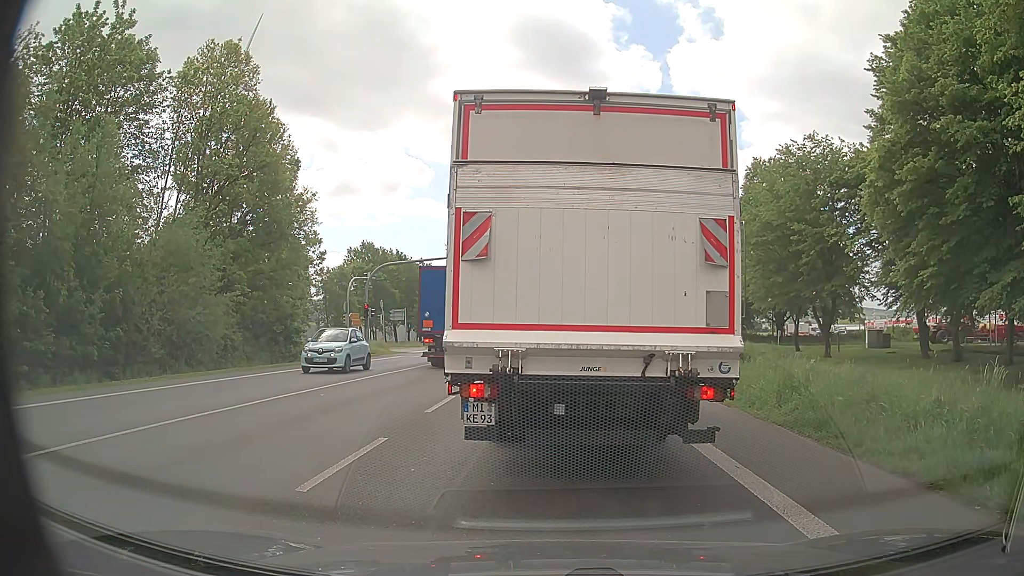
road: primary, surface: asphalt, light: Day
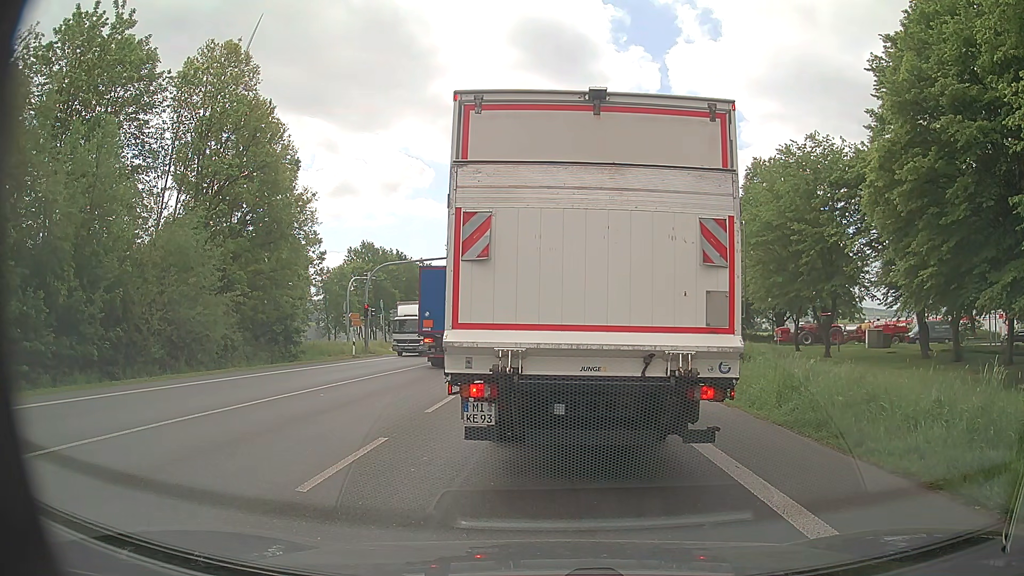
(0.0, 0.0) m; 0°
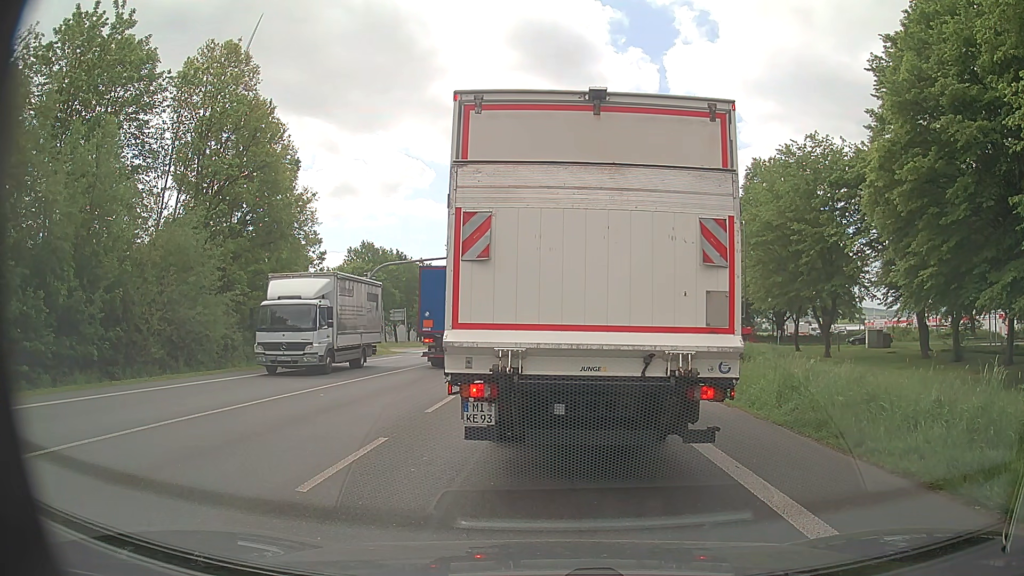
(0.0, 0.0) m; 0°
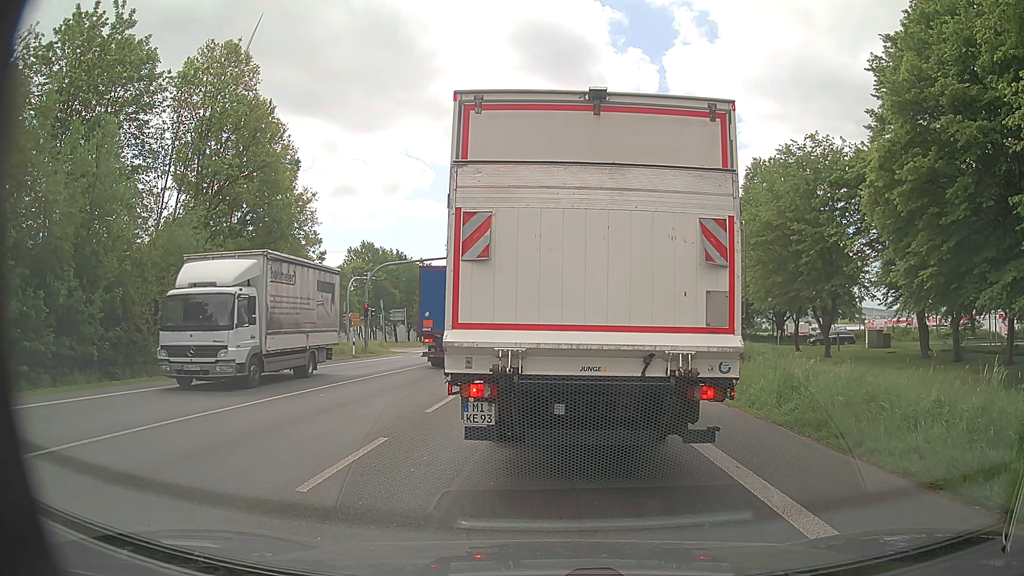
(0.0, 0.0) m; 0°
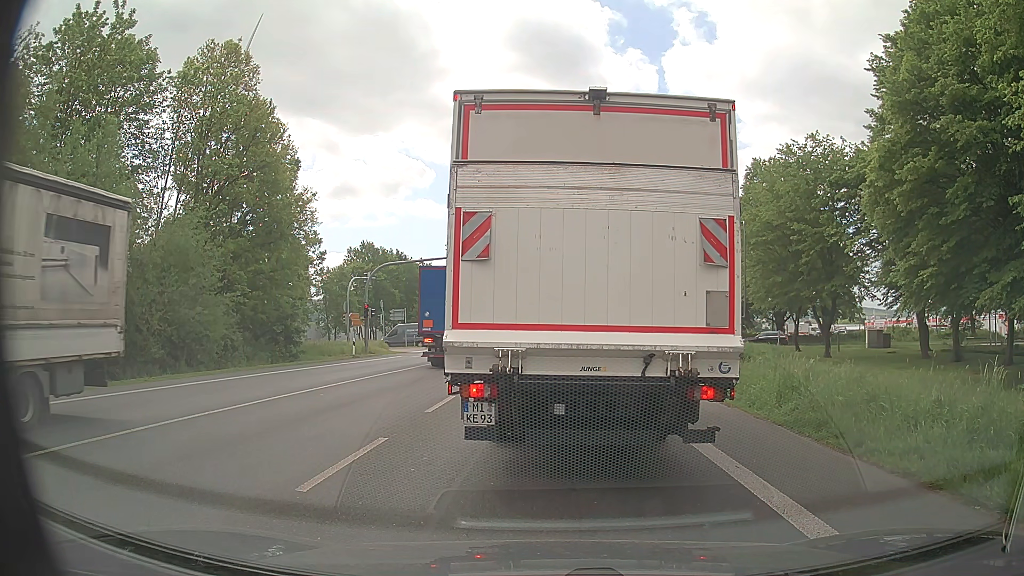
(0.0, 0.0) m; 0°
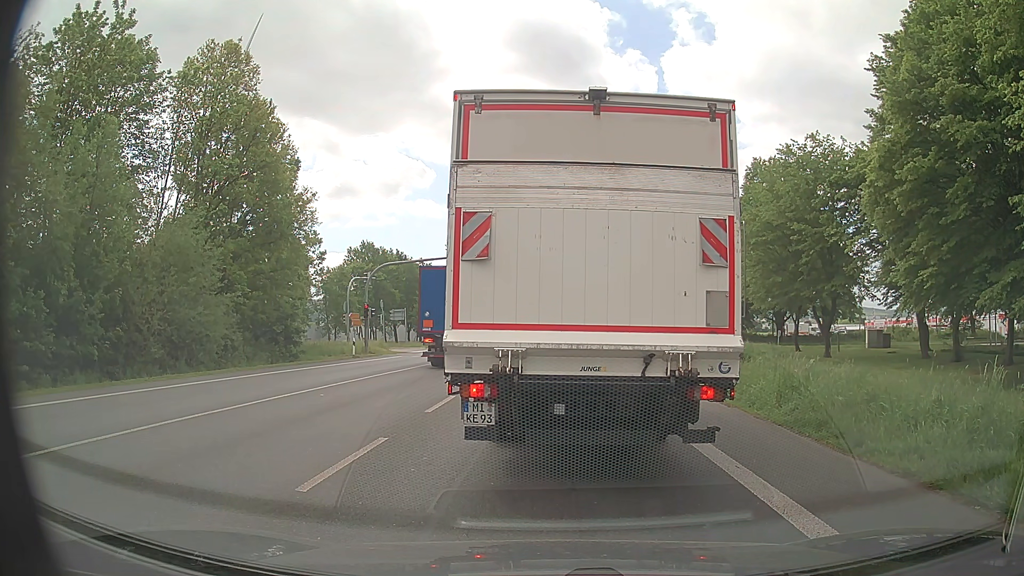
(0.0, 0.0) m; 0°
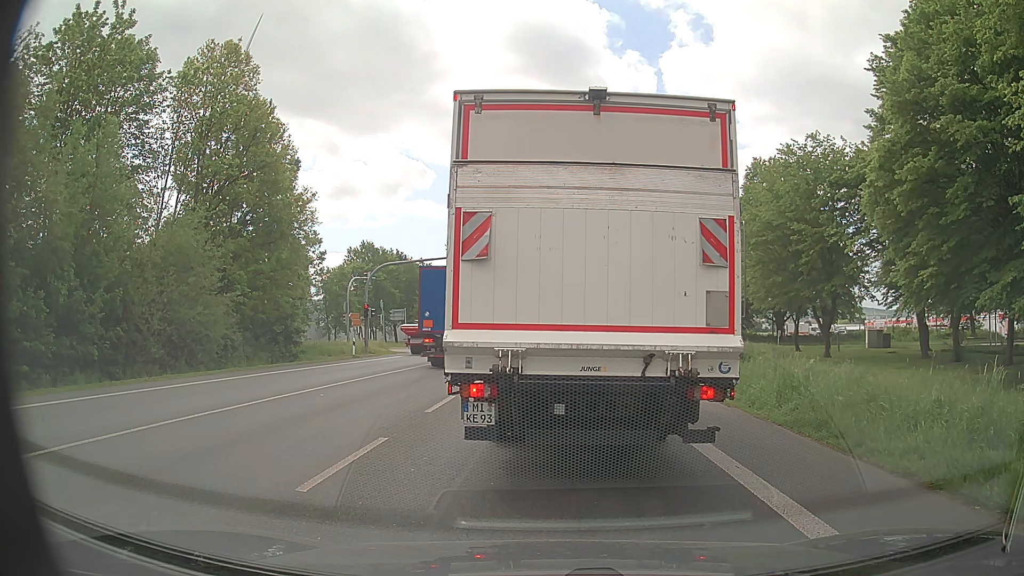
(0.0, 0.0) m; 0°
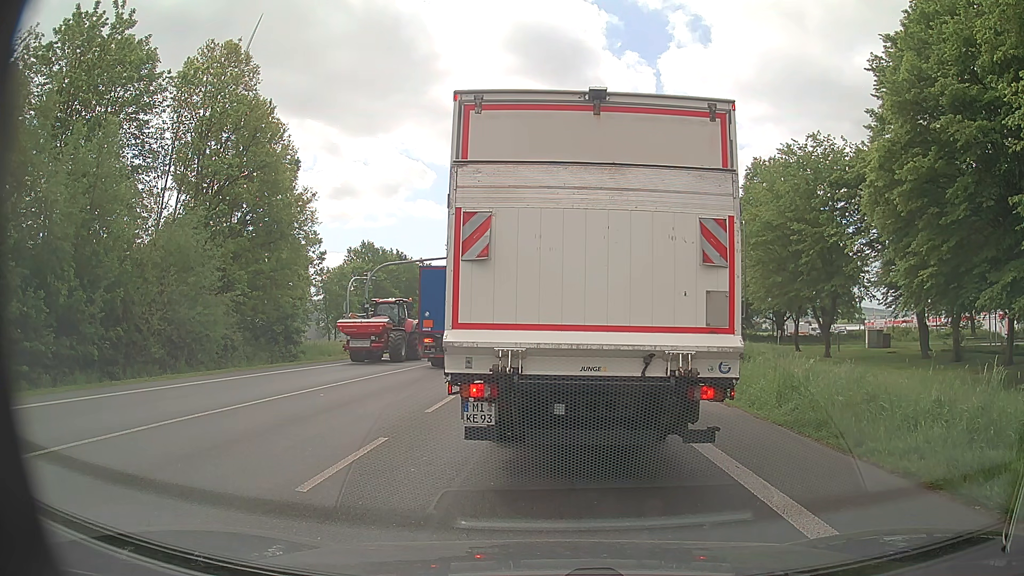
(0.0, 0.0) m; 0°
(0, +10) (0, +20) (+1, +30) (+1, +40) (+2, +50) (+2, +60) (+3, +70) (+4, +80) (+4, +90) (+5, +100) m
